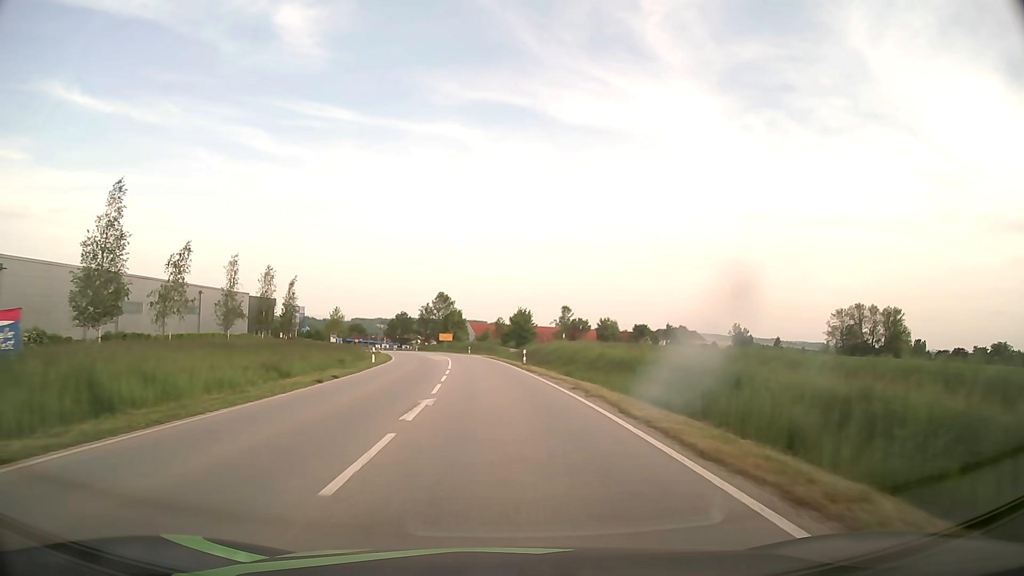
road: secondary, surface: asphalt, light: Day
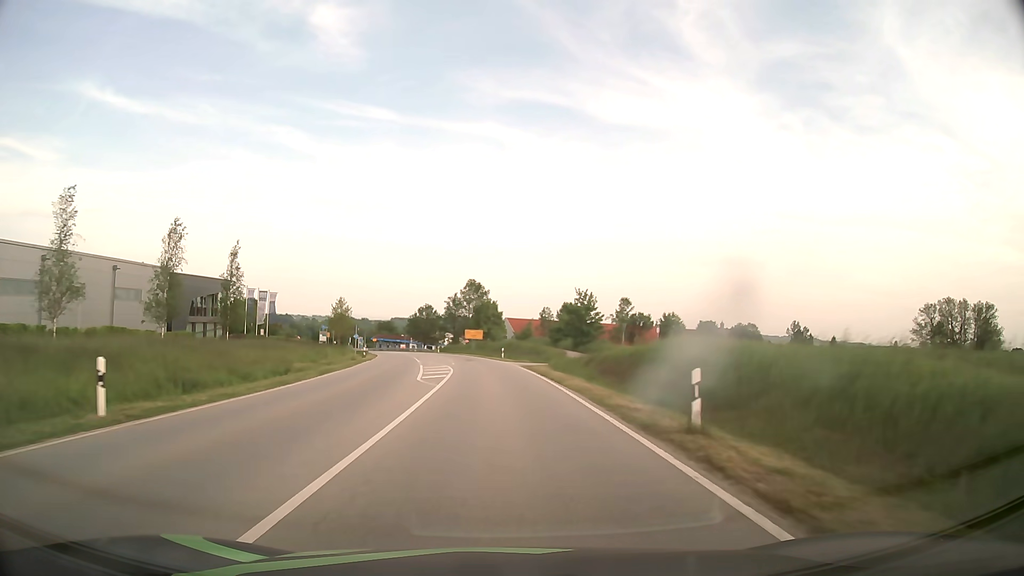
(-0.9, +32.2) m; -3°
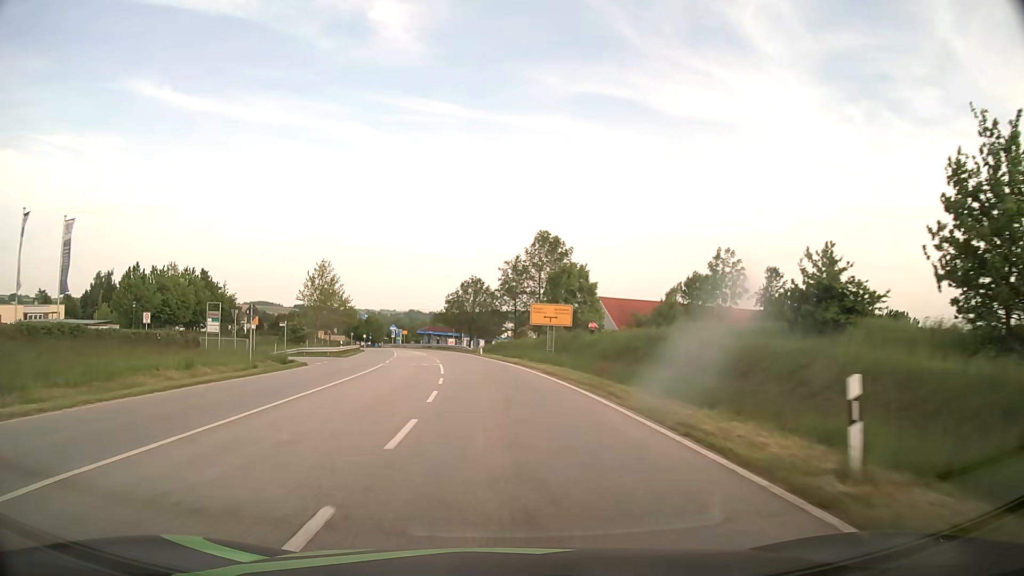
(-2.8, +53.3) m; -6°
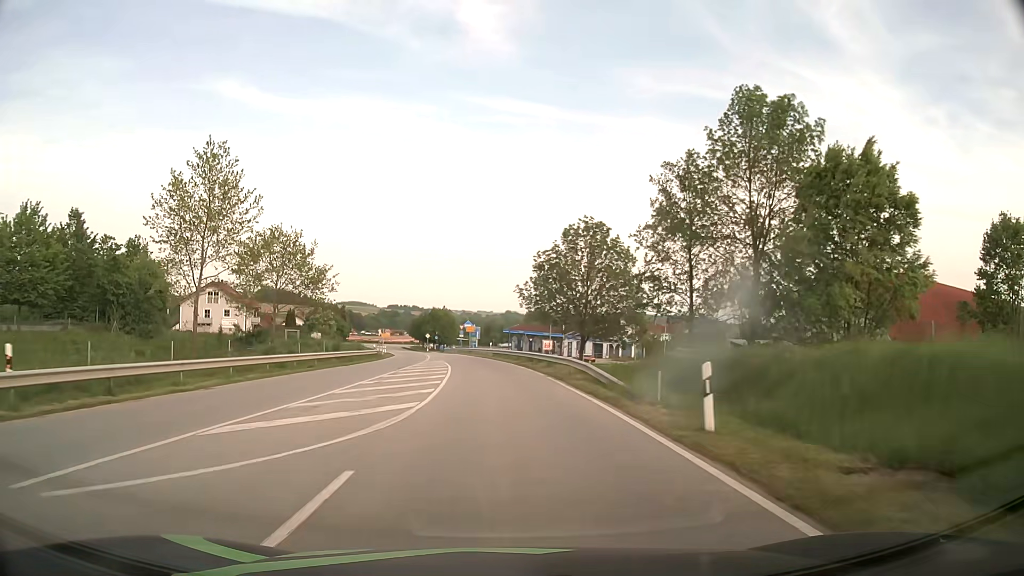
(-3.2, +48.0) m; -8°
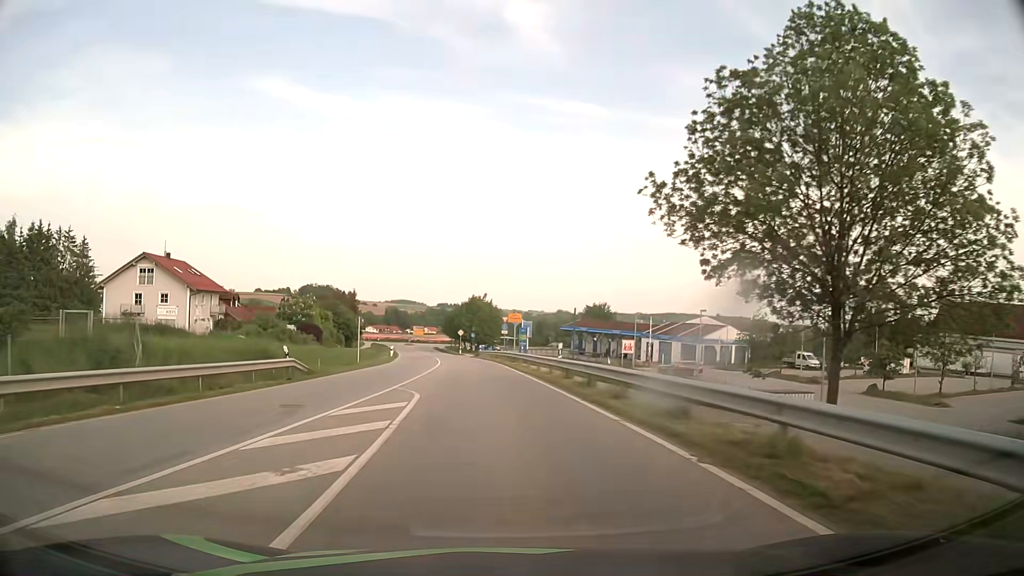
(-1.3, +33.9) m; -5°
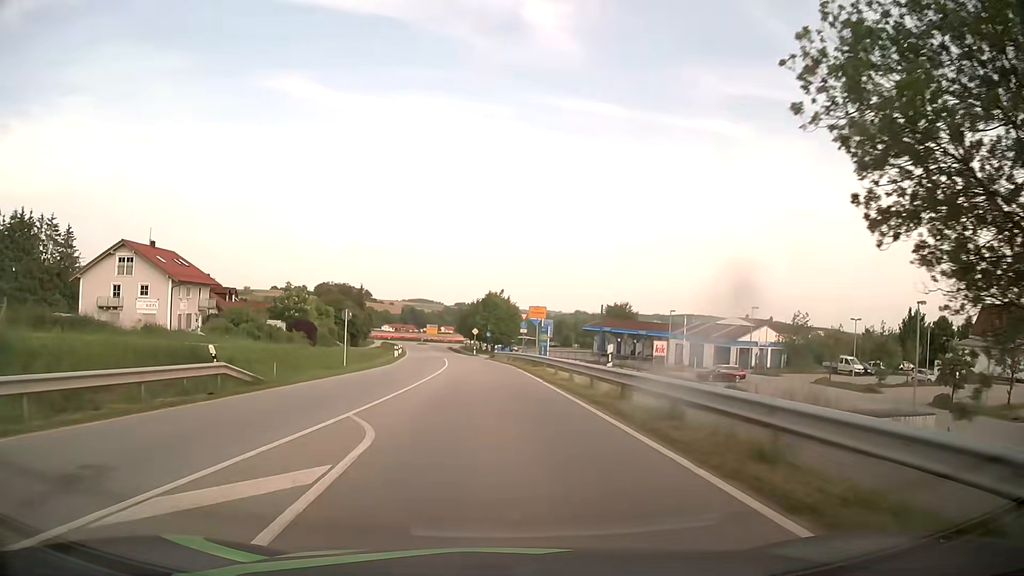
(0.0, +8.0) m; -1°
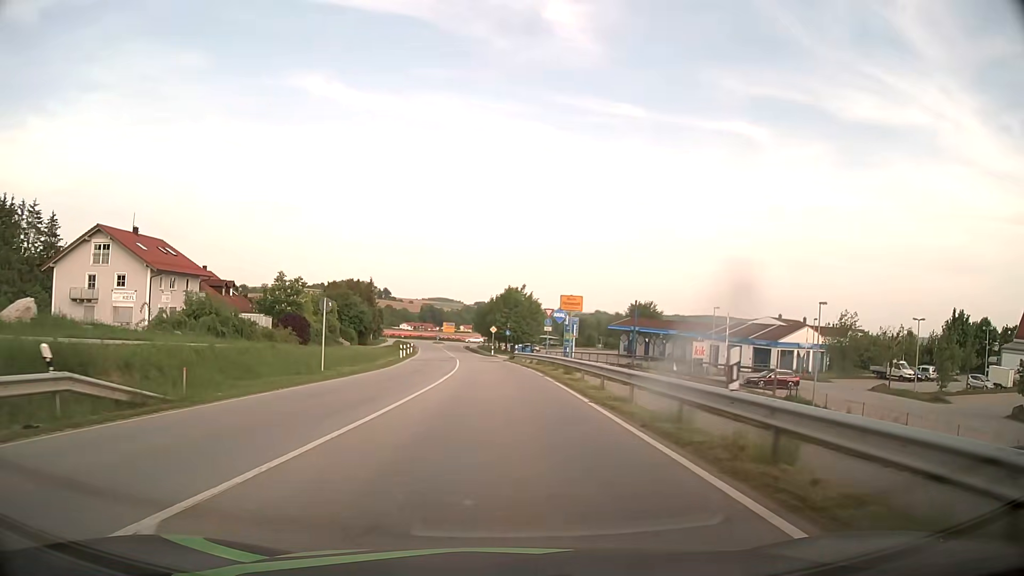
(-0.1, +7.9) m; -1°
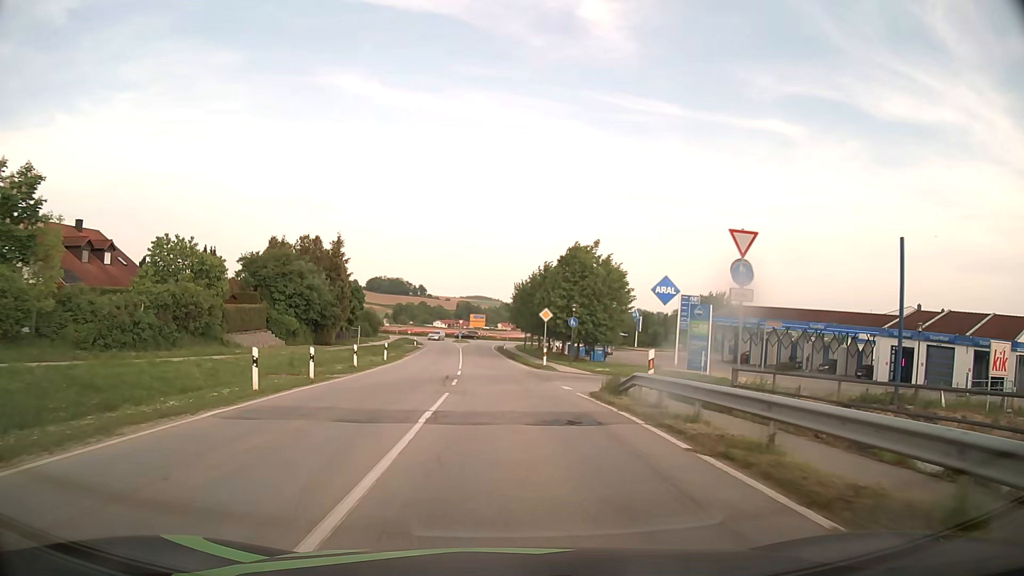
(-1.6, +38.8) m; -3°
(0, +10) (0, +20) (-1, +30) (-1, +40) (-2, +50) (-2, +60) (-3, +70) (-4, +80) (-4, +90) (-3, +100) m
